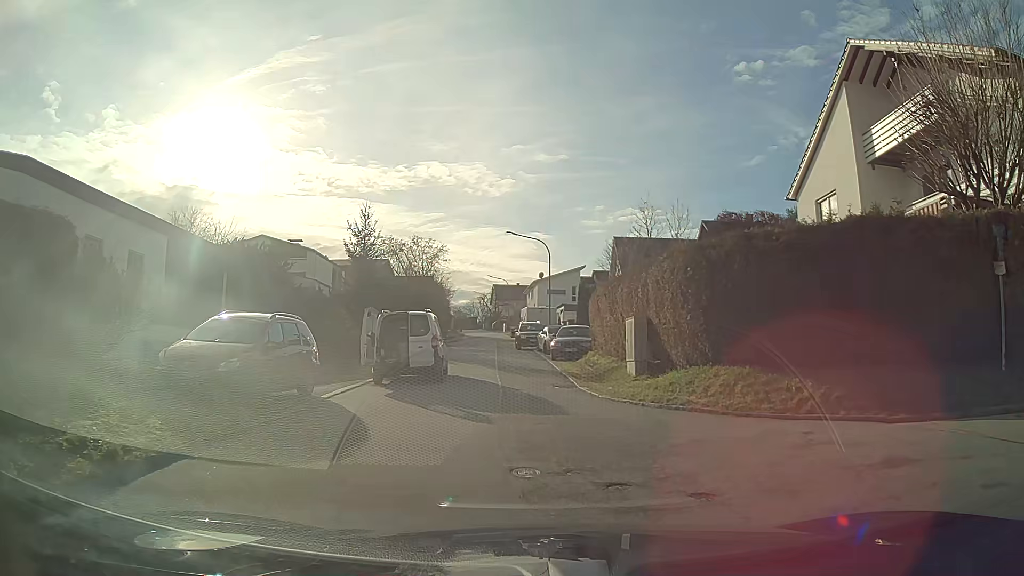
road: residential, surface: asphalt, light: Day
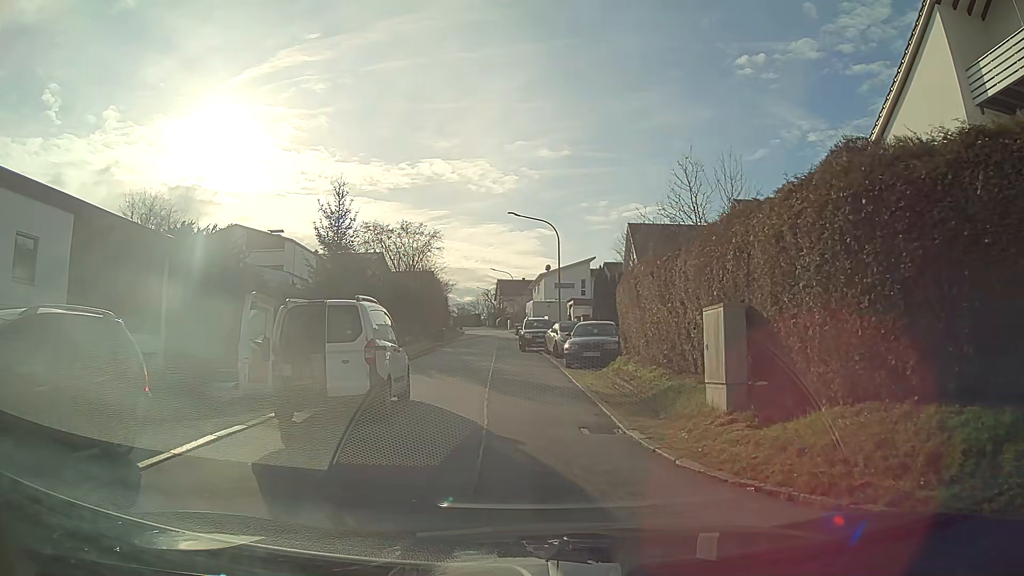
(0.0, +6.8) m; 0°
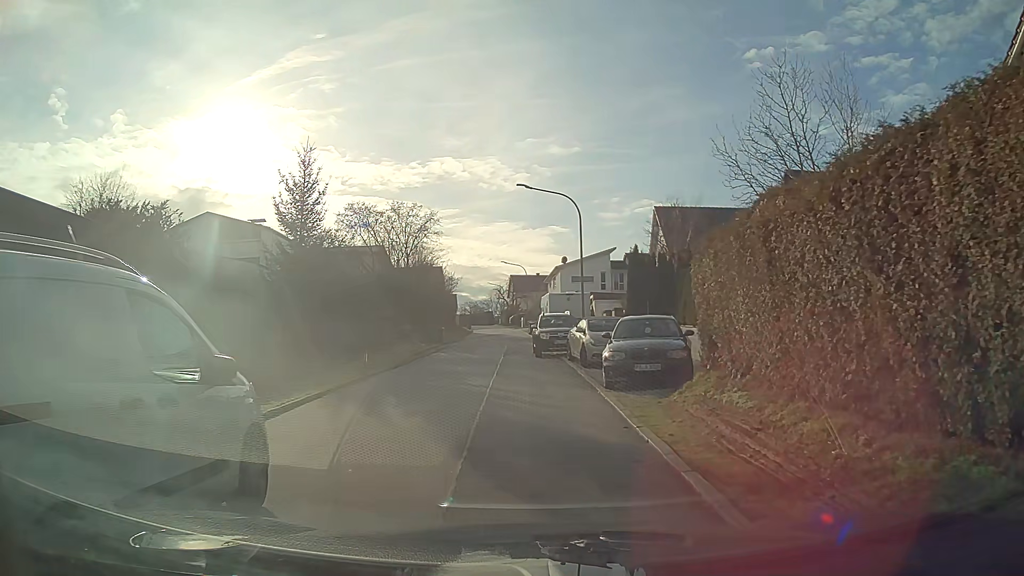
(-0.1, +7.4) m; -2°
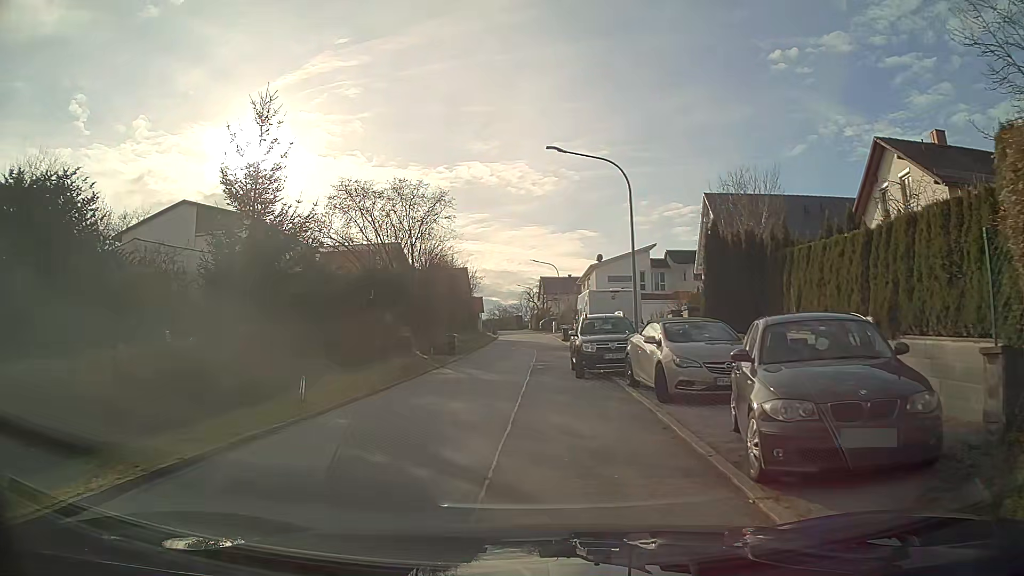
(-0.2, +7.6) m; -3°
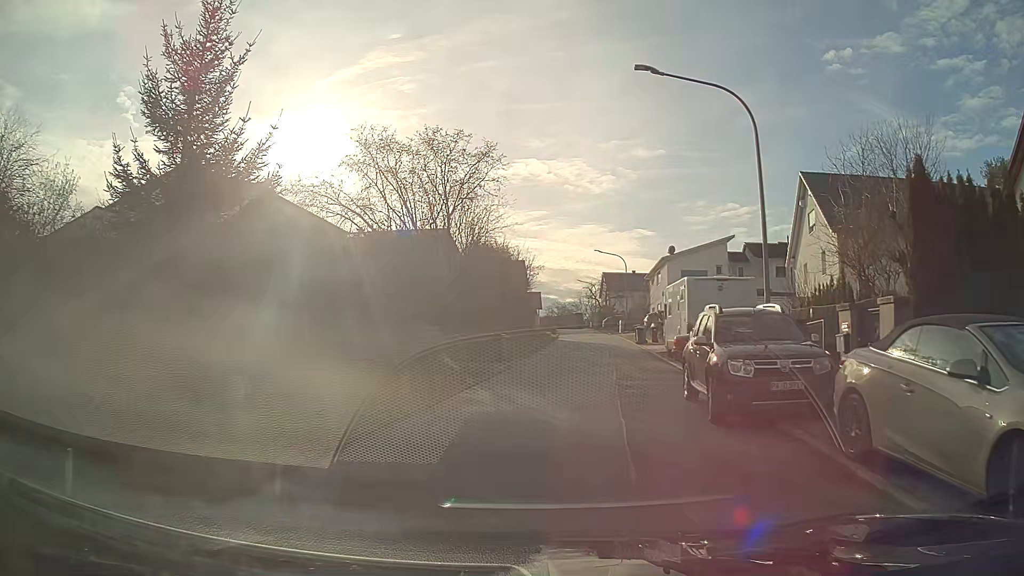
(-0.4, +7.9) m; -4°
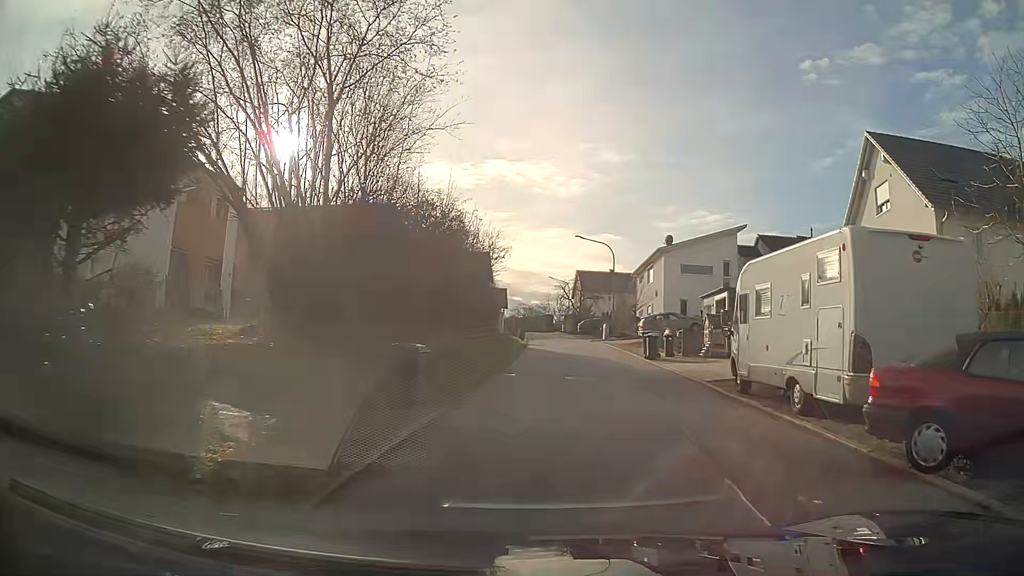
(+0.3, +12.5) m; +4°
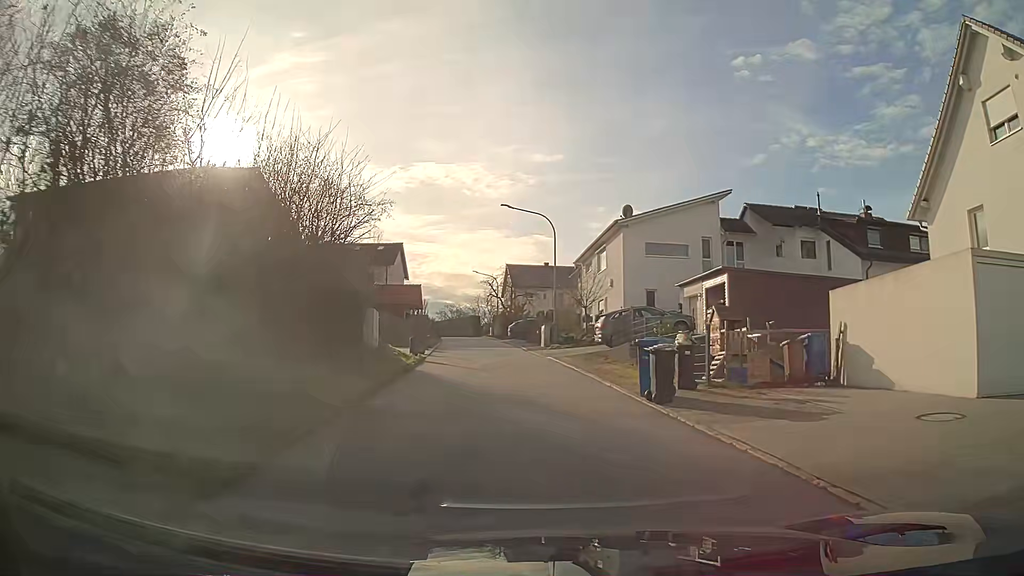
(+0.9, +14.2) m; +5°
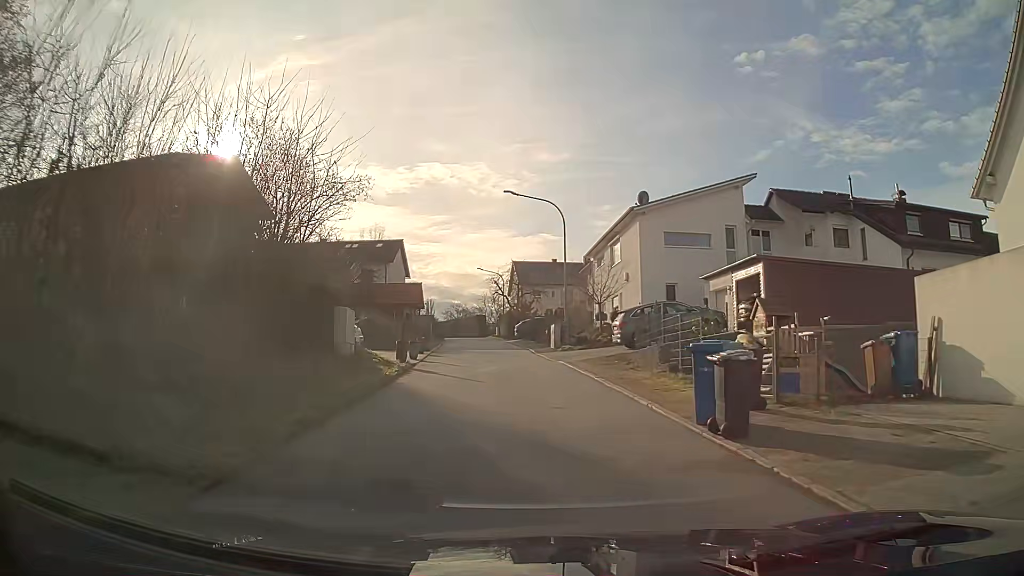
(0.0, +3.8) m; -1°
(0, +10) (0, +20) (-1, +30) (-2, +40) (-3, +50) (-4, +60) (-6, +70) (-8, +79) (-12, +89) (-15, +98) m
